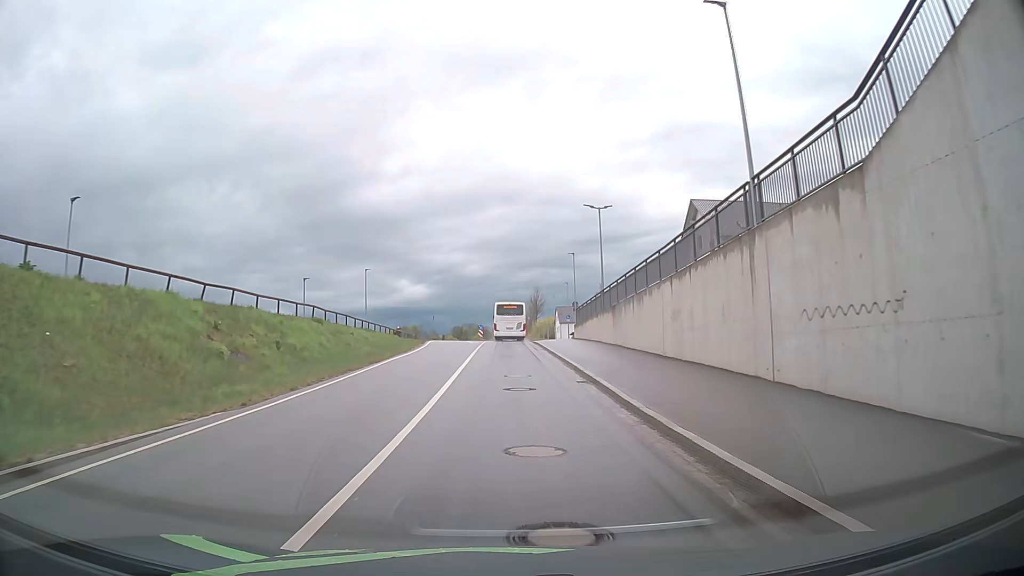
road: unclassified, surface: asphalt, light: Day
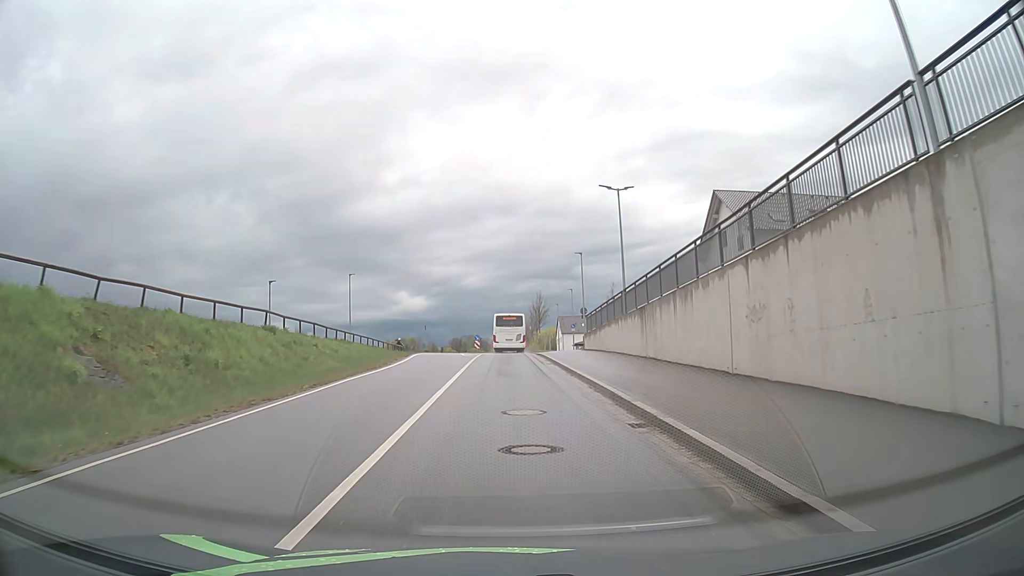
(+0.1, +7.6) m; 0°
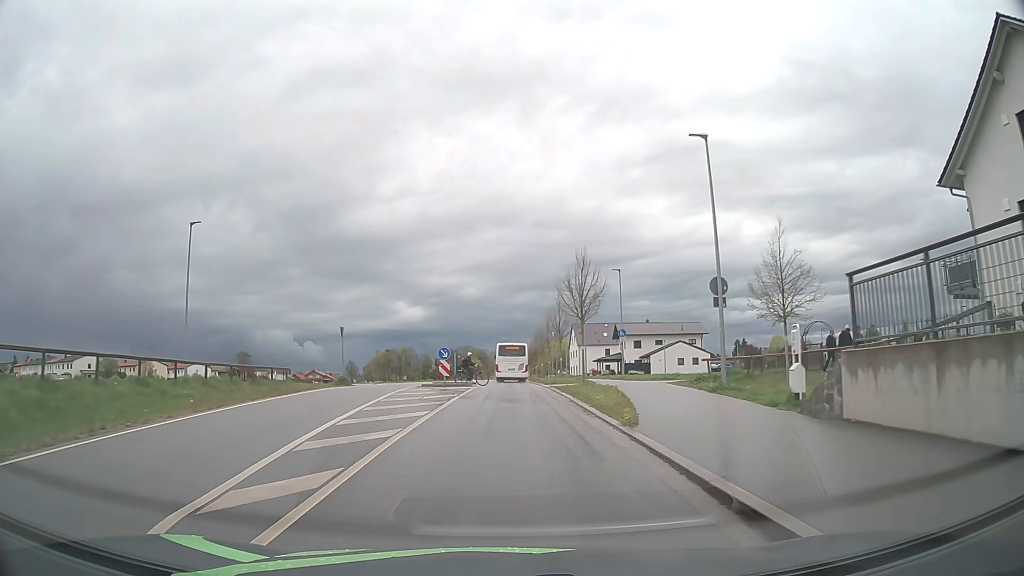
(-0.7, +36.4) m; -1°
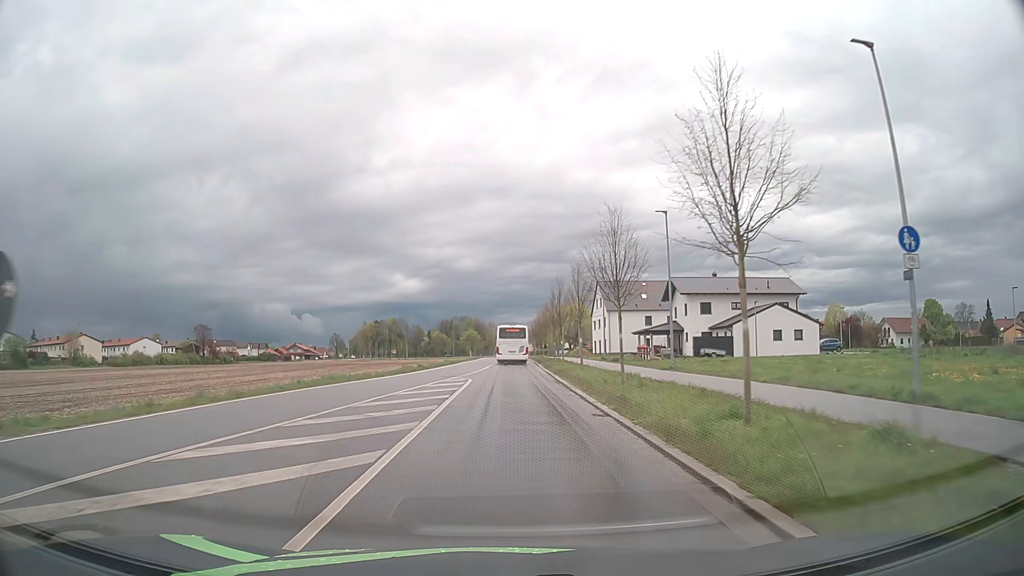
(-0.2, +36.9) m; 0°
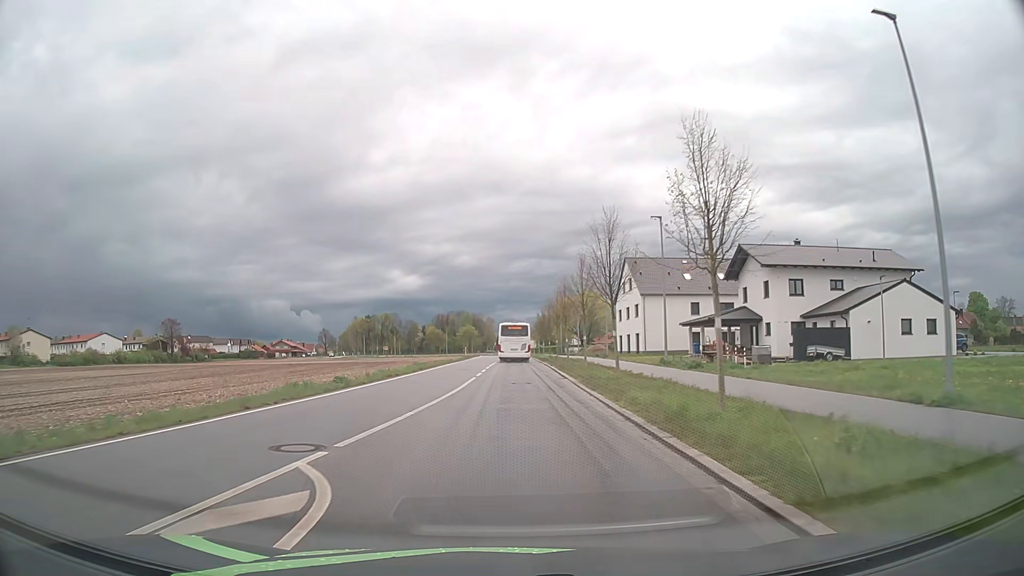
(+0.1, +23.0) m; 0°
(0, +10) (0, +20) (0, +30) (+1, +40) (+1, +50) (+1, +60) (+1, +70) (+1, +80) (+1, +90) (+1, +100) m
